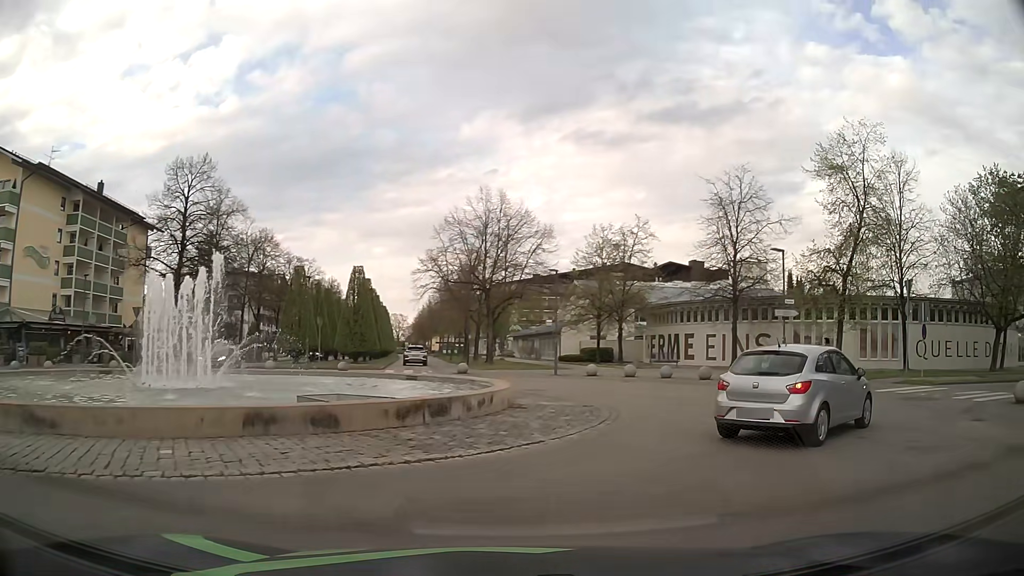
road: residential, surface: asphalt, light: Day
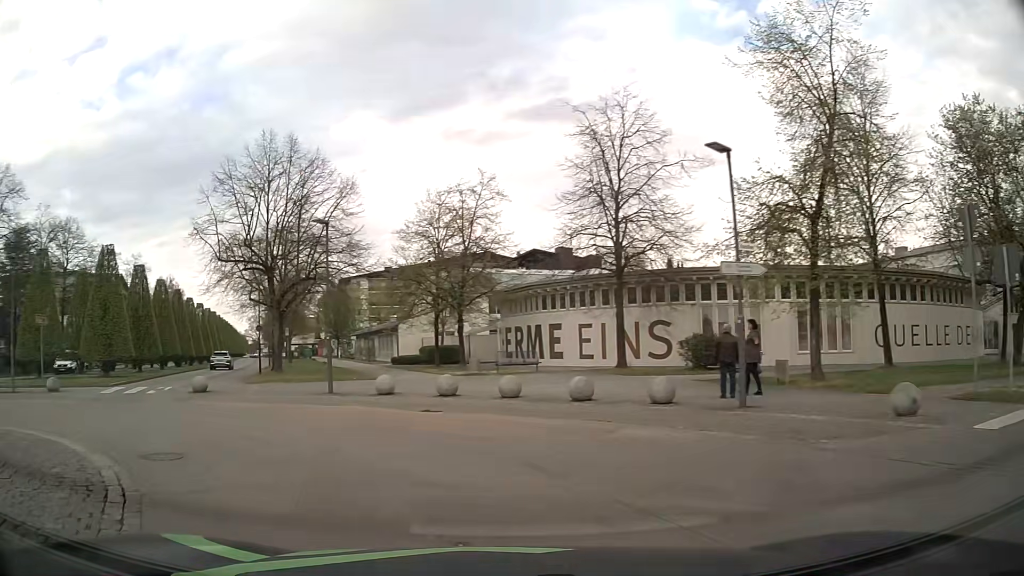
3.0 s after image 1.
(+3.6, +13.1) m; +12°
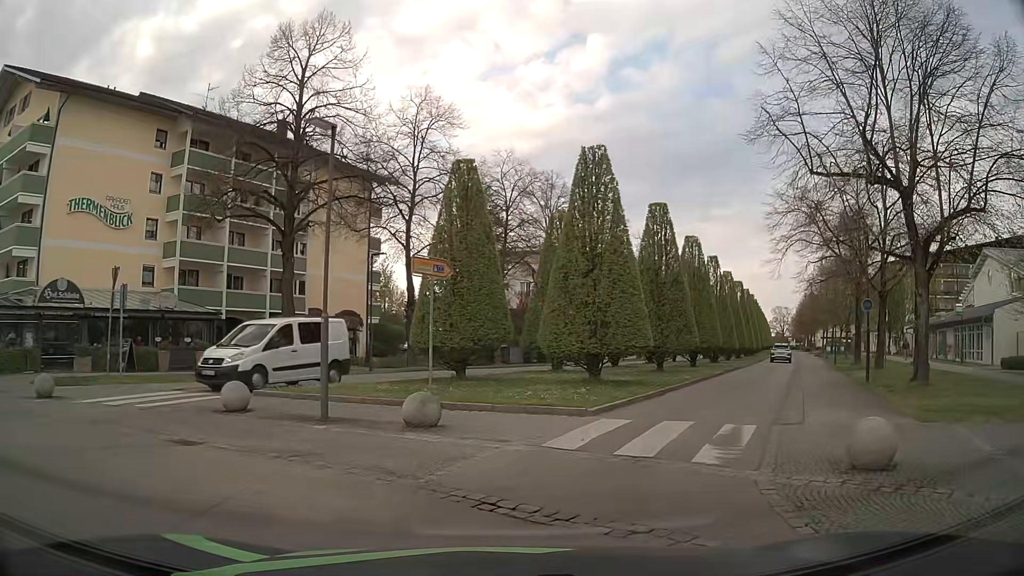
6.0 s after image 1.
(-7.4, +14.0) m; -45°
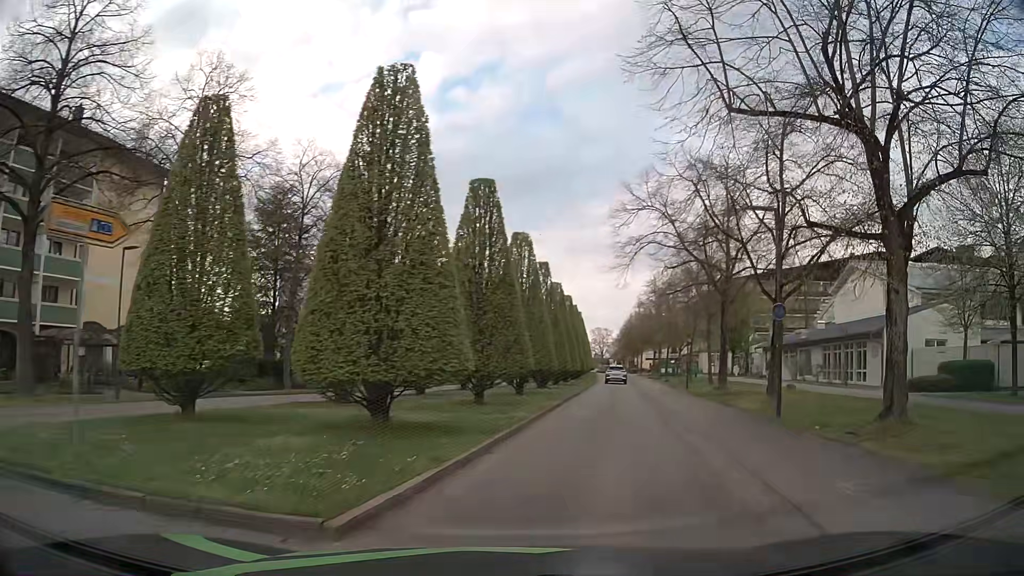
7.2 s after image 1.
(+0.9, +6.7) m; +15°
